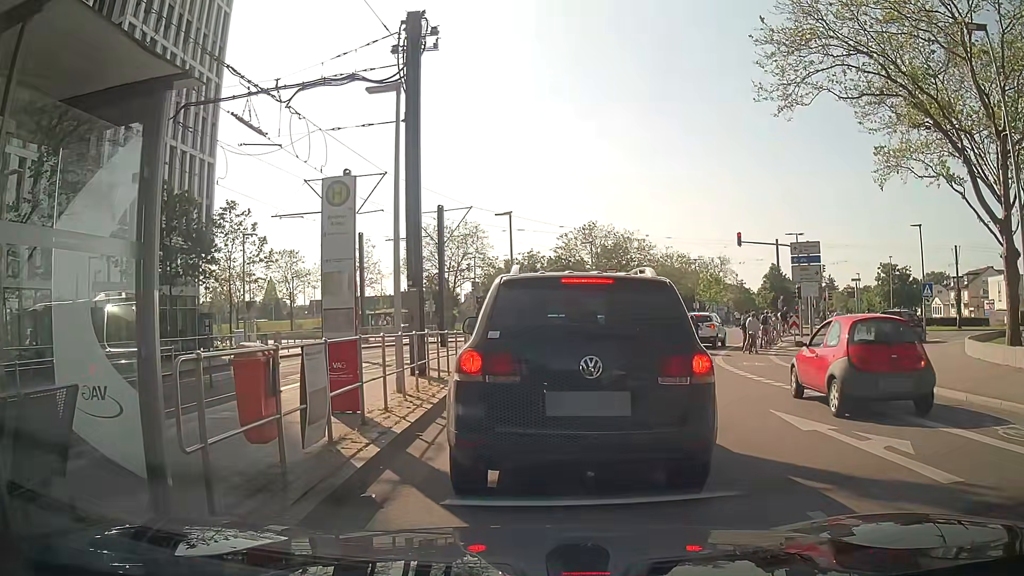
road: secondary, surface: asphalt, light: Day
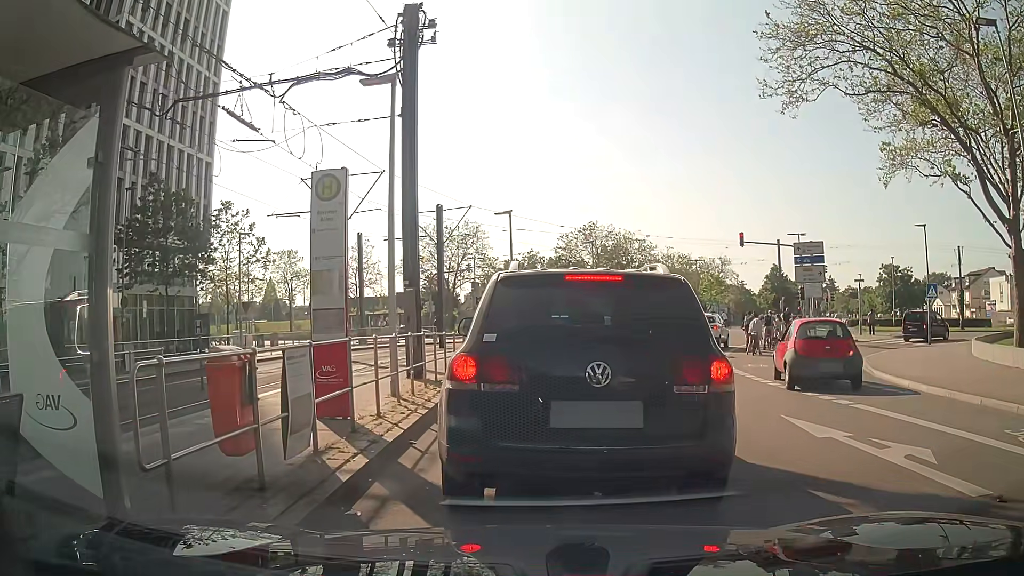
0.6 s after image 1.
(0.0, +0.4) m; 0°
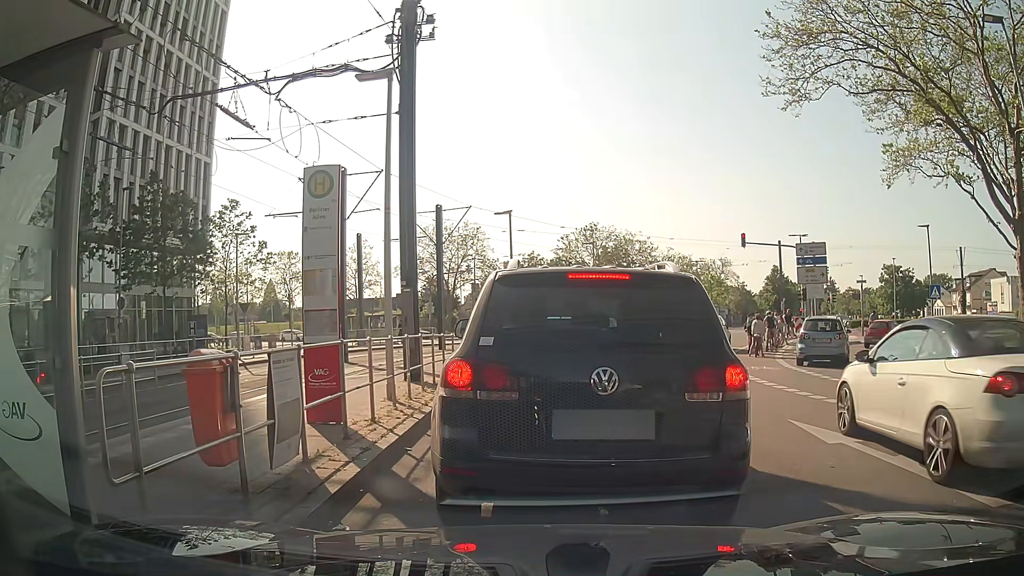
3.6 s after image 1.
(0.0, +0.4) m; 0°
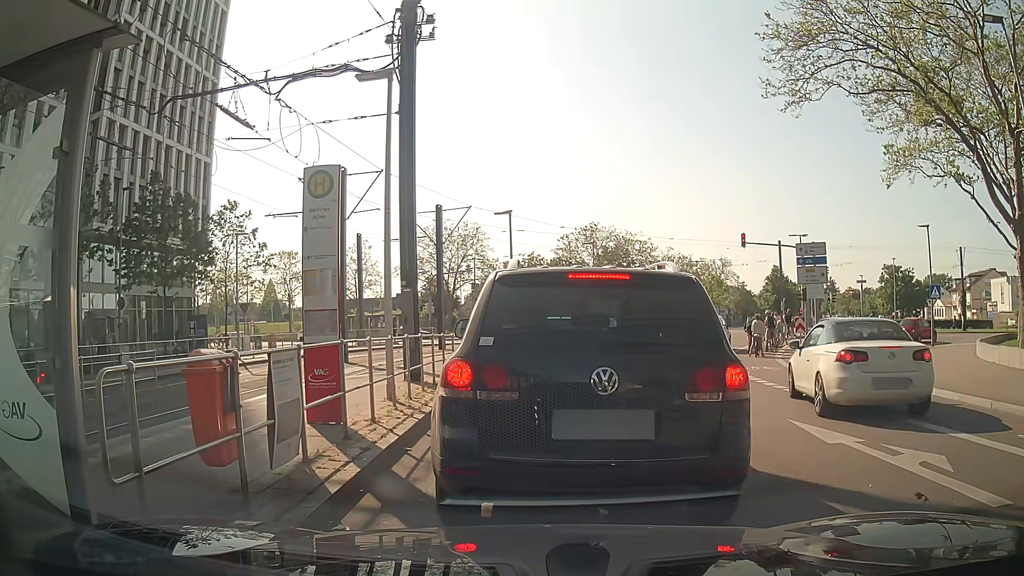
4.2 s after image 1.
(0.0, 0.0) m; 0°
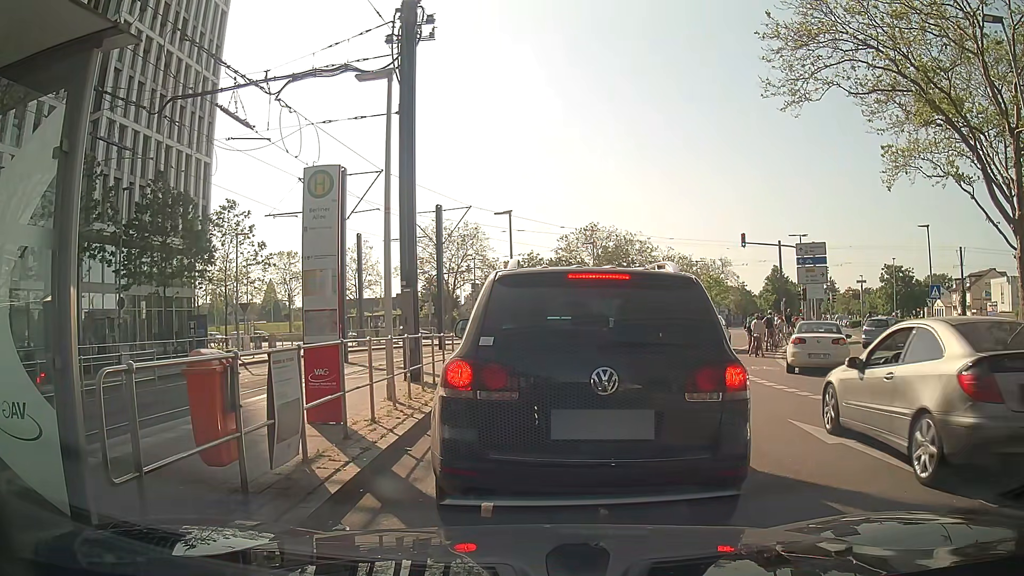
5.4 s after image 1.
(0.0, 0.0) m; 0°
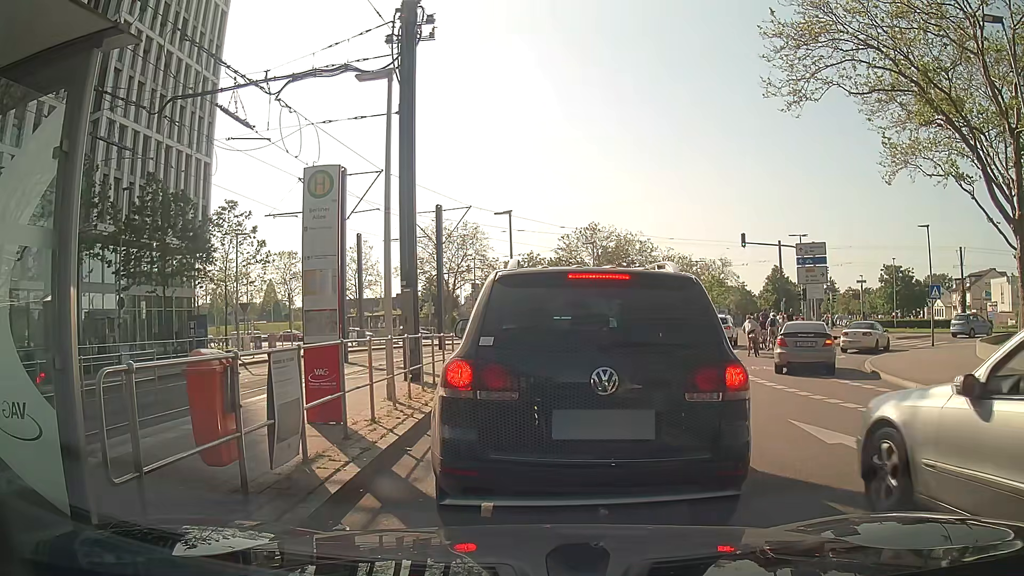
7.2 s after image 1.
(0.0, 0.0) m; 0°
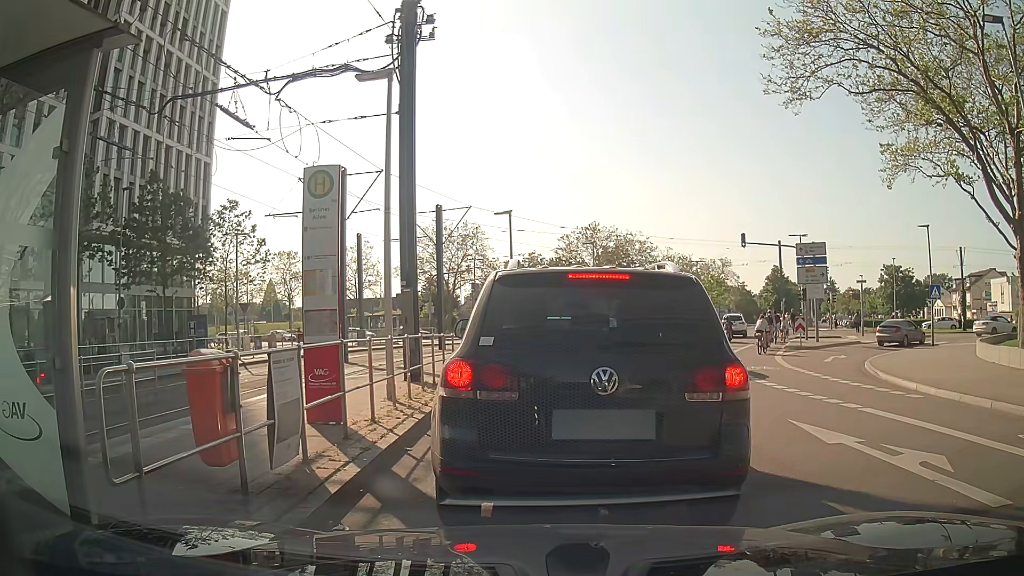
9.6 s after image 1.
(0.0, 0.0) m; 0°
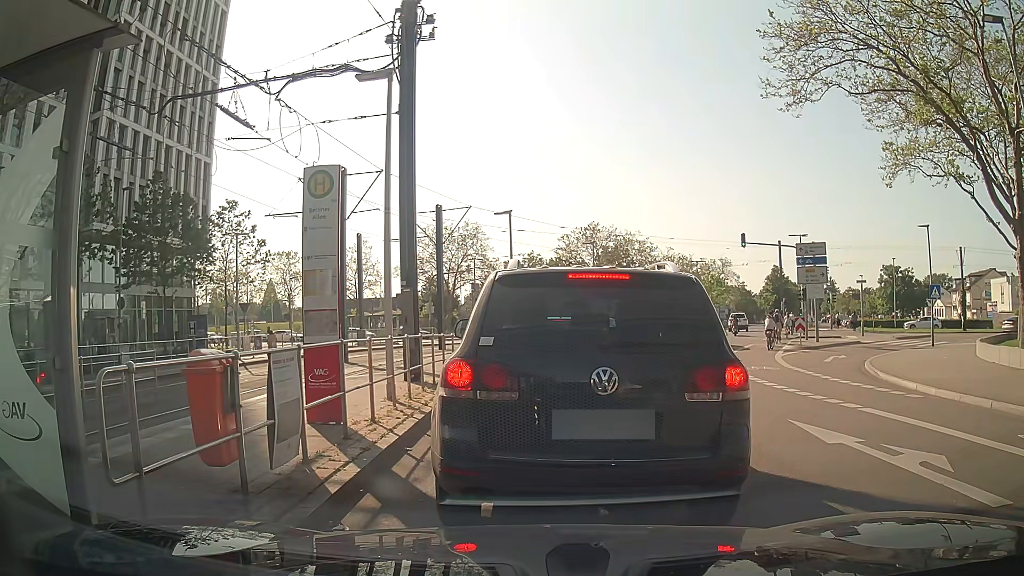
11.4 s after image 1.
(0.0, 0.0) m; 0°
